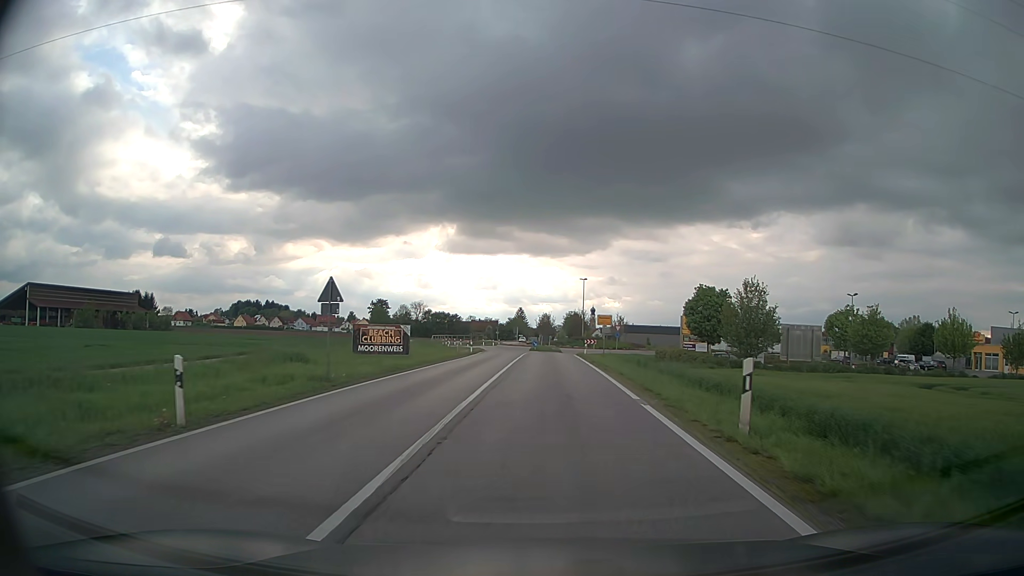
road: secondary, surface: asphalt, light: Day
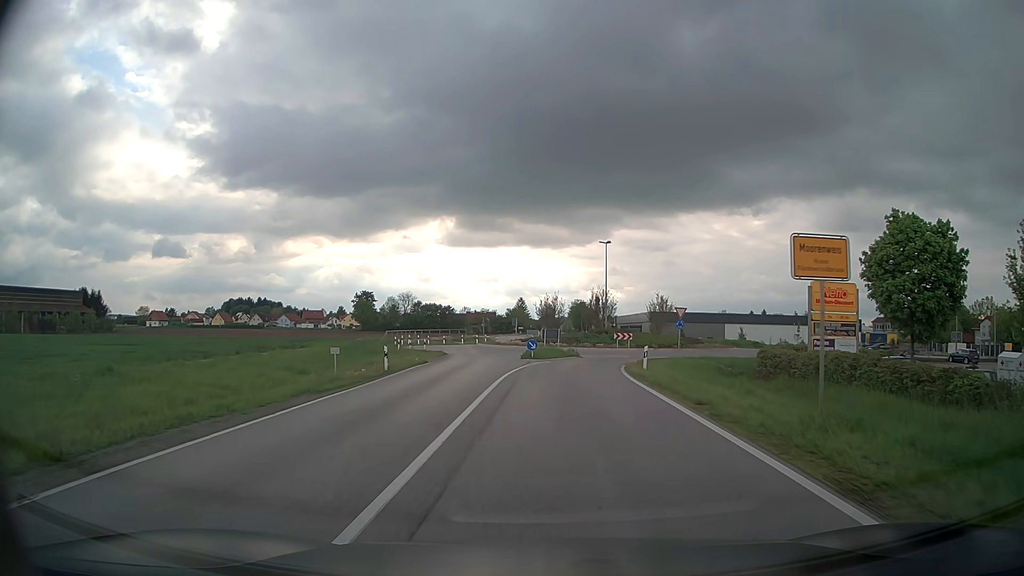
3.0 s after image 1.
(0.0, +33.8) m; 0°
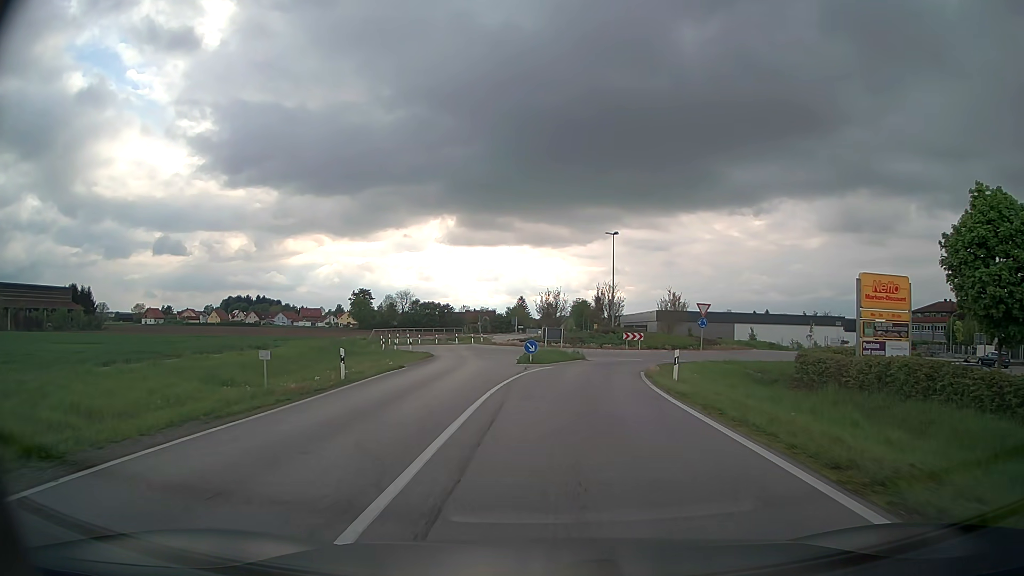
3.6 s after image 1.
(0.0, +6.0) m; 0°
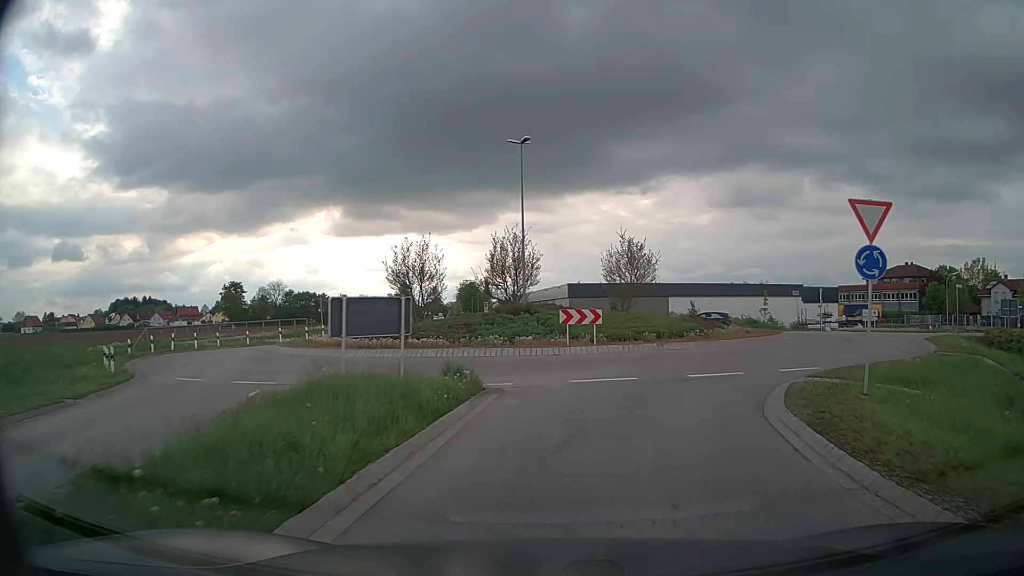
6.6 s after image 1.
(+1.3, +26.7) m; +9°
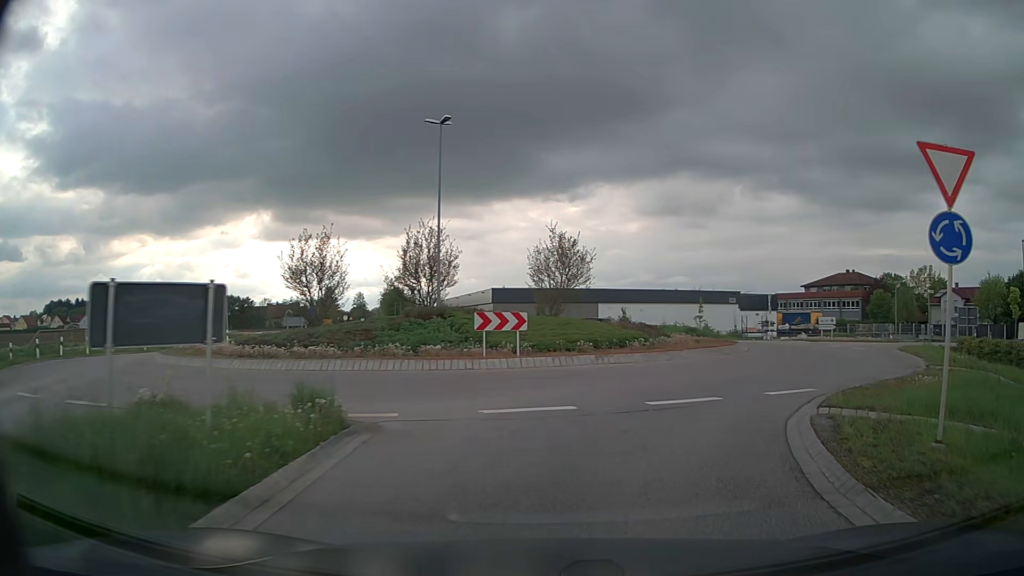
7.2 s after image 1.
(+0.2, +4.5) m; +6°
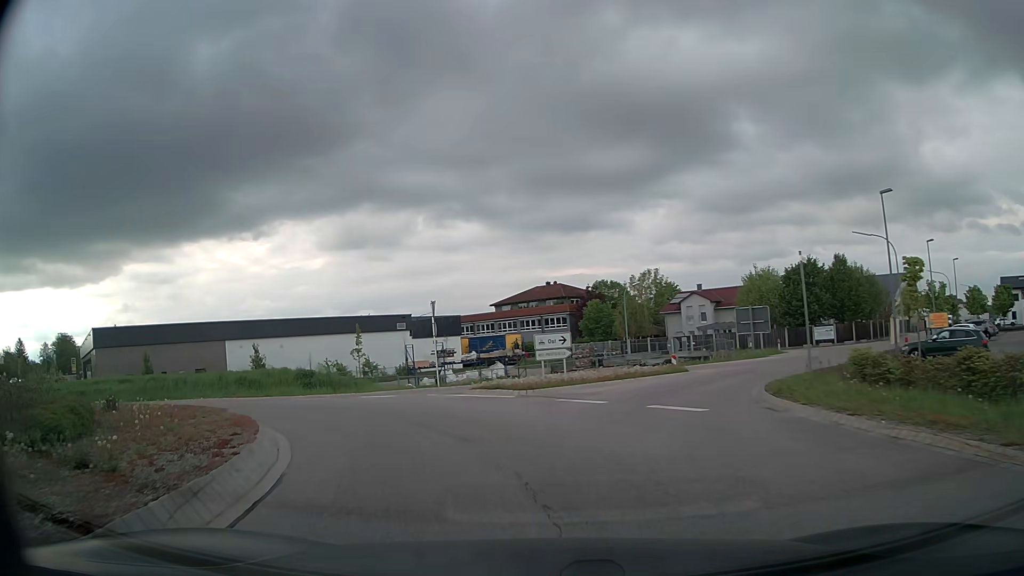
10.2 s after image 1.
(+7.5, +20.7) m; +29°
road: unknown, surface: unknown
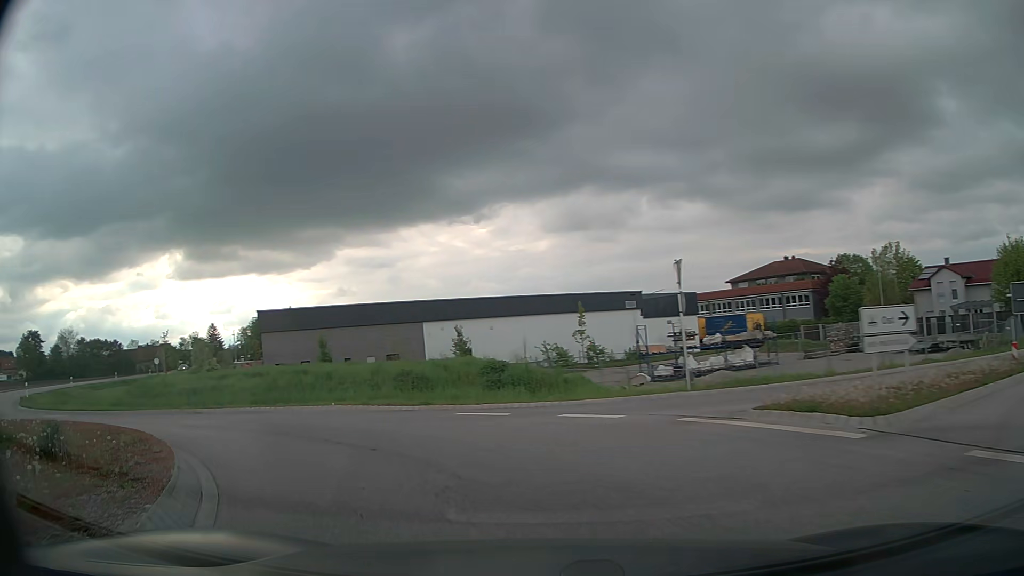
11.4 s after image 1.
(-1.5, +8.8) m; -20°
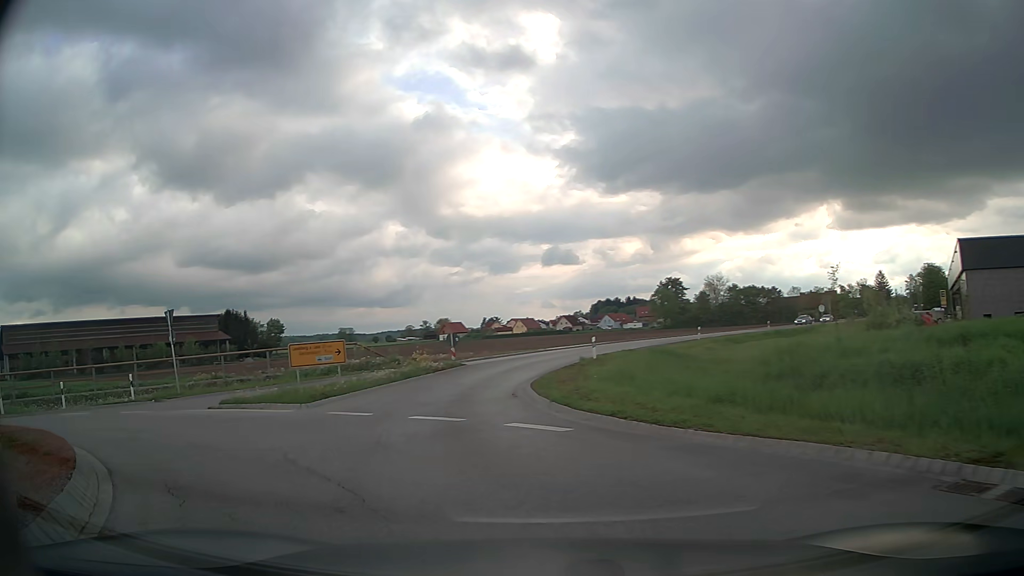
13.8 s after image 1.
(-7.5, +14.0) m; -58°
(-1, +10) (-2, +20) (-1, +30) (+2, +39) (+6, +49) (+10, +57) (+16, +66) (+21, +74) (+27, +82) (+33, +90) m
